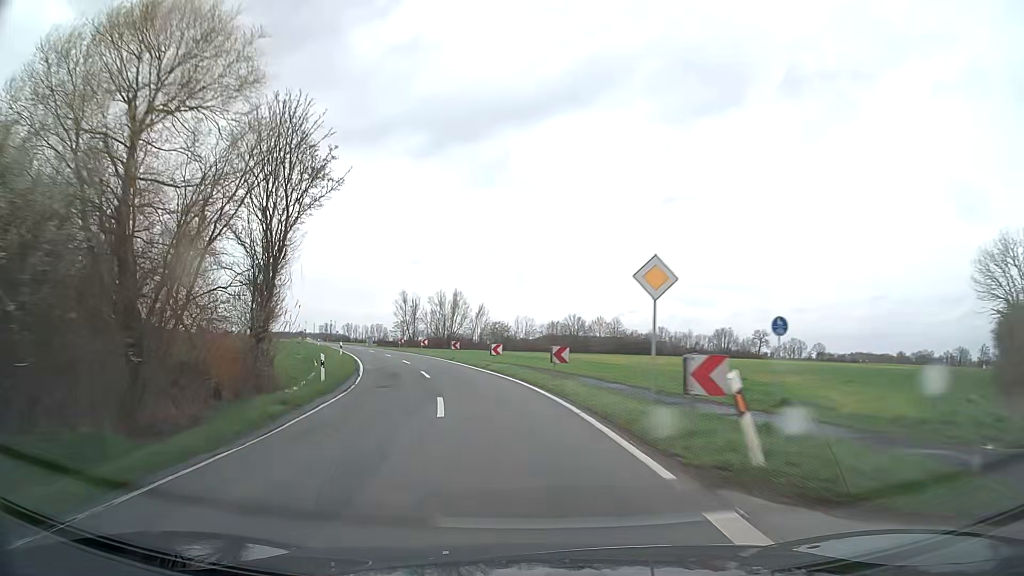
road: secondary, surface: asphalt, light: Day
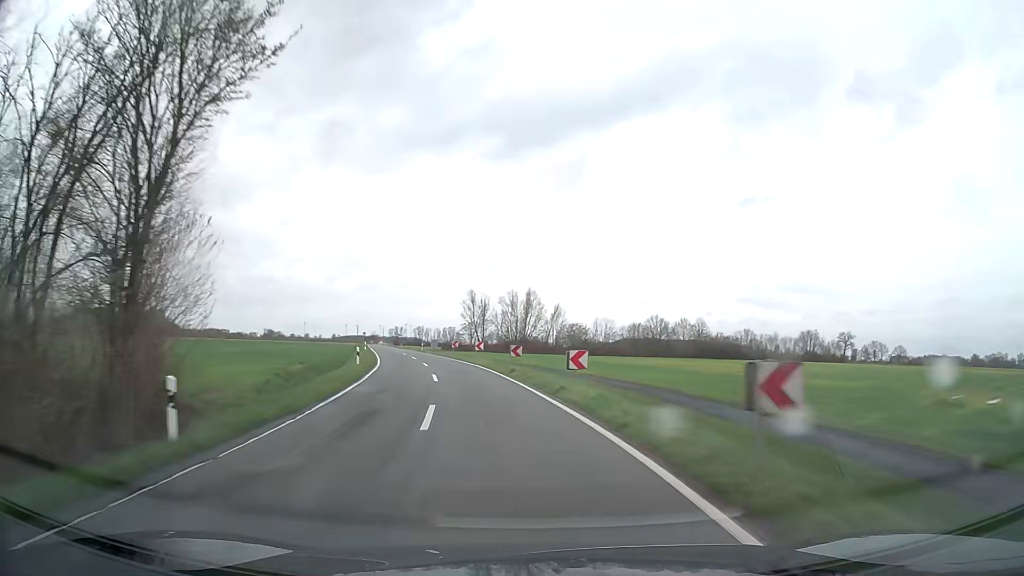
(-0.8, +14.1) m; -6°
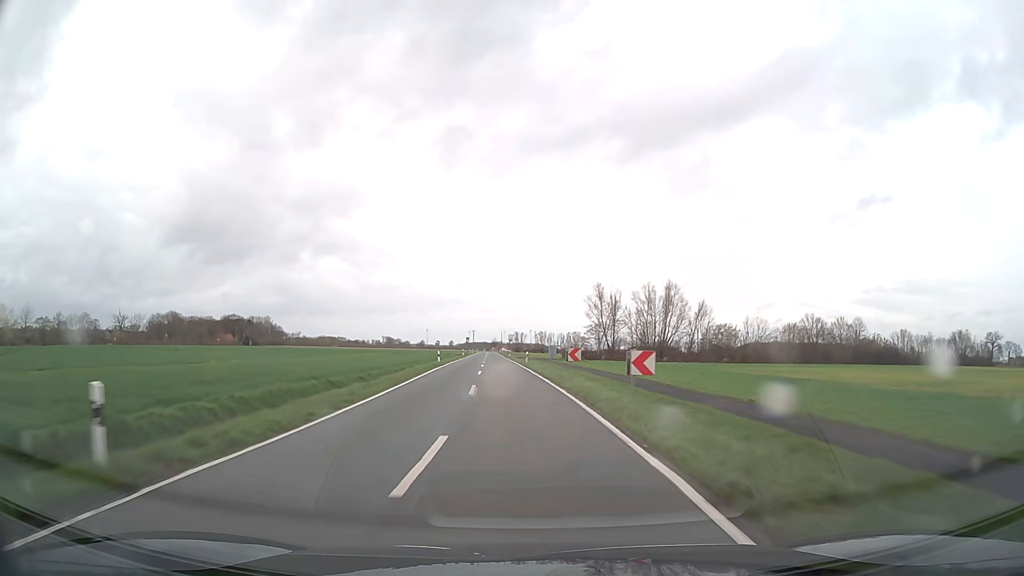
(-2.9, +28.8) m; -11°
